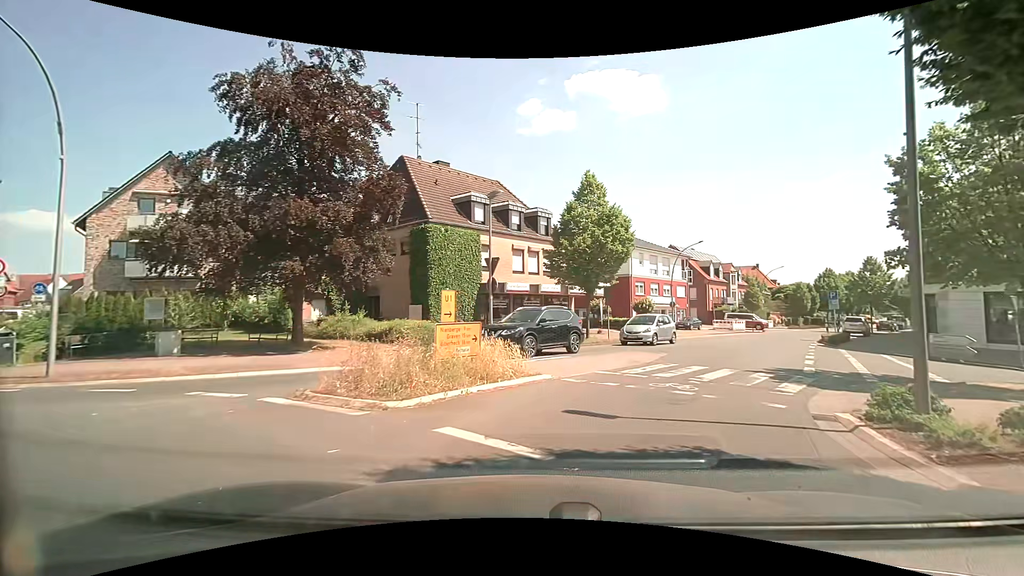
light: Day
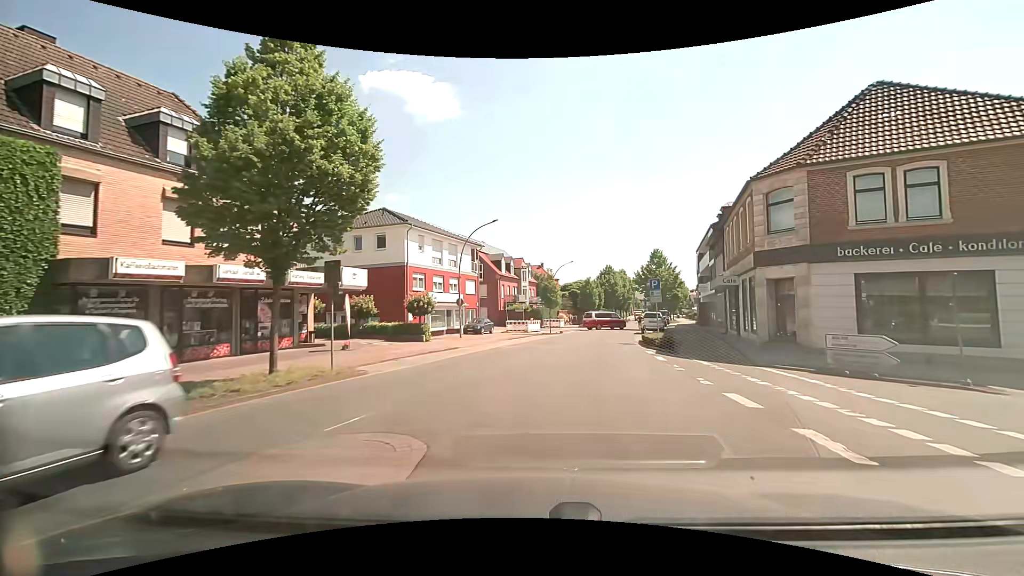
(+3.3, +13.5) m; +24°
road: secondary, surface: asphalt
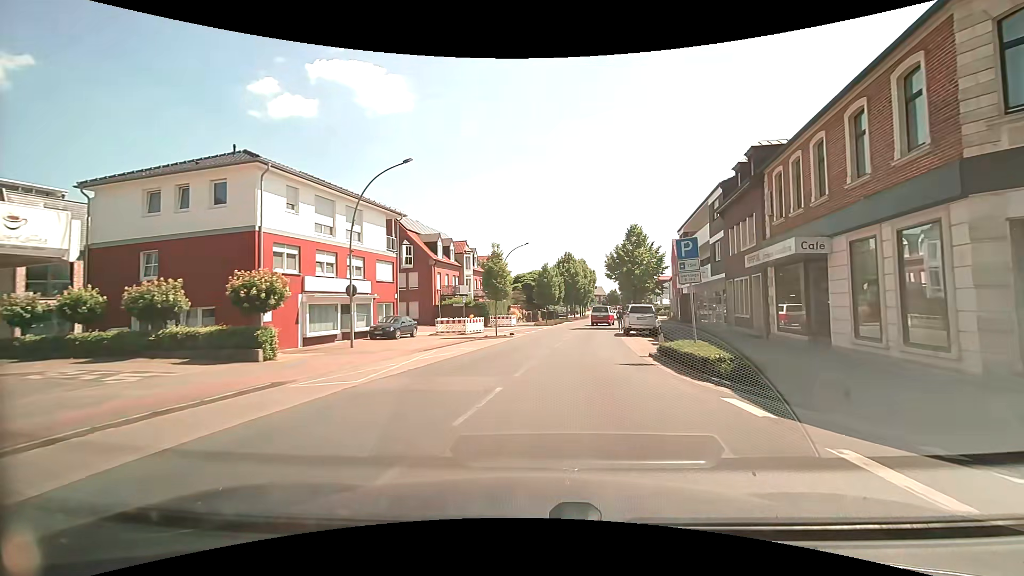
(+0.7, +13.5) m; +6°
(0, +10) (+1, +20) (+2, +30) (+4, +40) (+6, +50) (+7, +59) (+9, +69) (+11, +79) (+12, +89) (+14, +99) m
